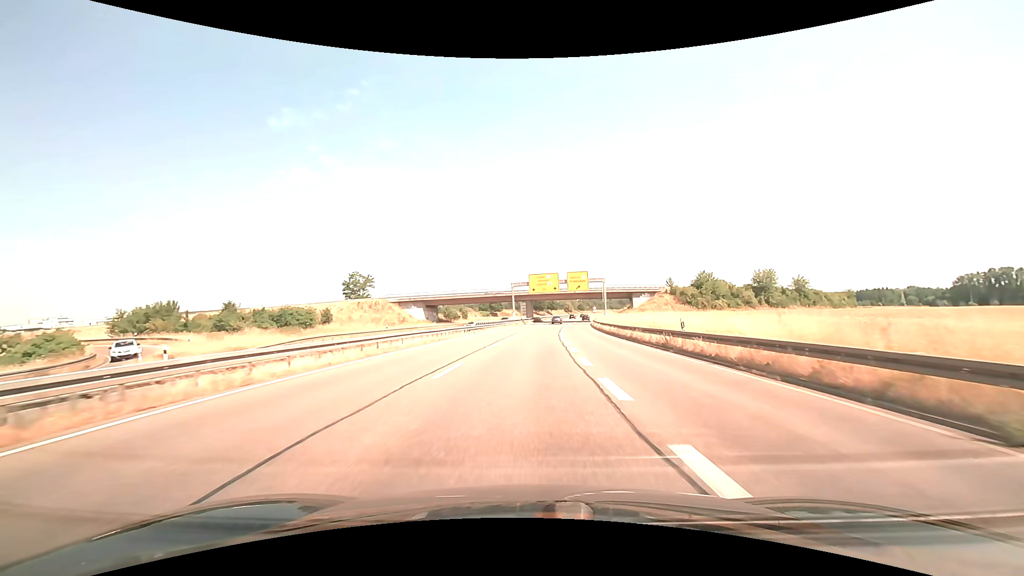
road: trunk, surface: asphalt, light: Day
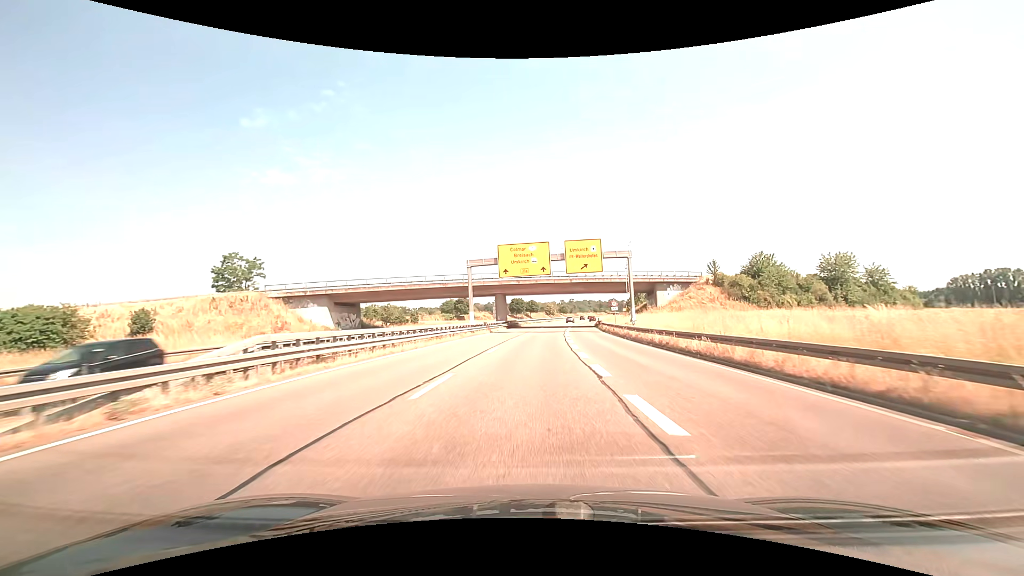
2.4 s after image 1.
(+0.9, +38.5) m; +3°
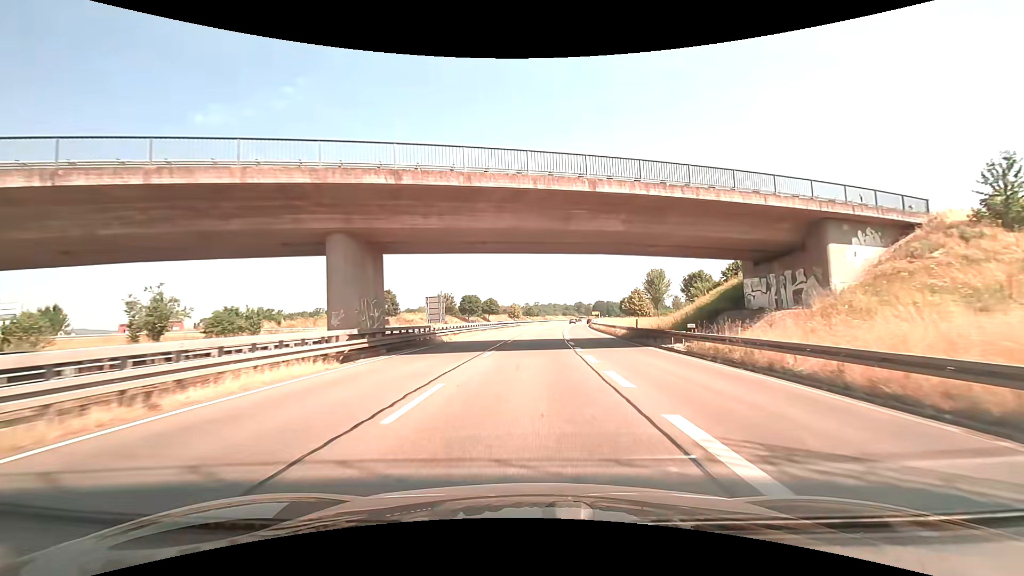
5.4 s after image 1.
(+1.9, +50.3) m; +4°
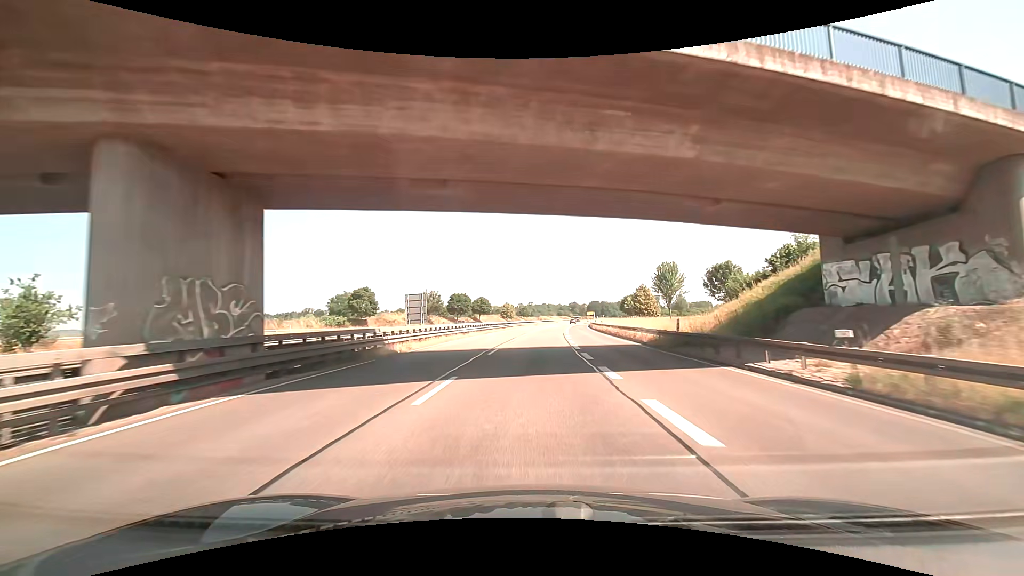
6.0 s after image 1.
(+0.1, +10.5) m; +1°
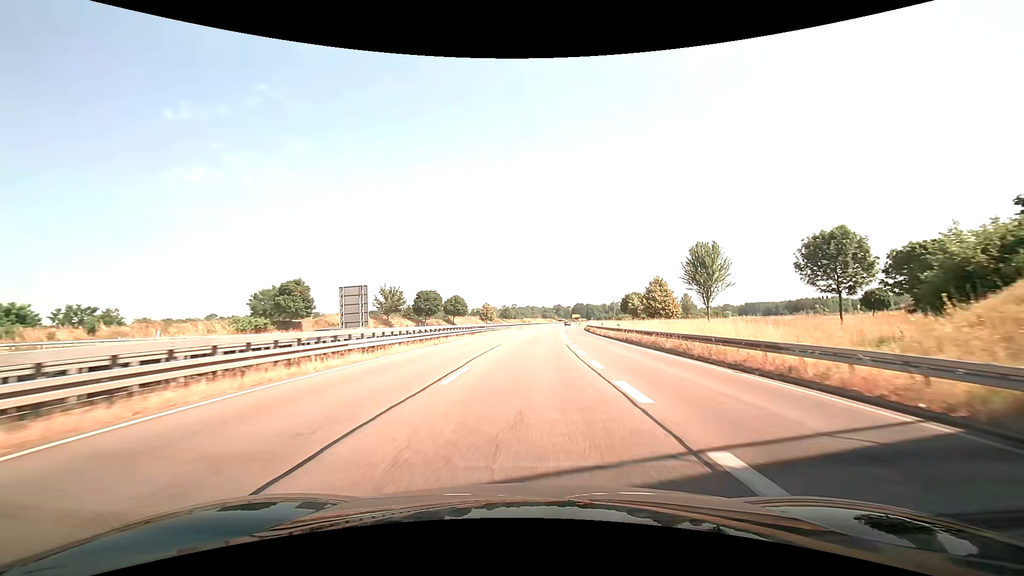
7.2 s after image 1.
(+0.3, +21.5) m; +1°
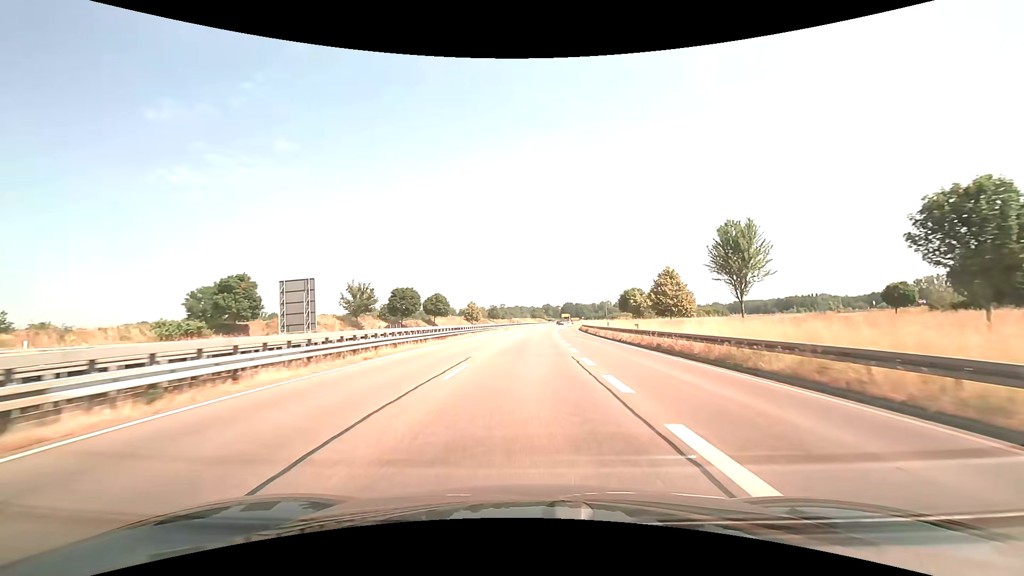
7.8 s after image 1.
(+0.2, +11.0) m; +2°
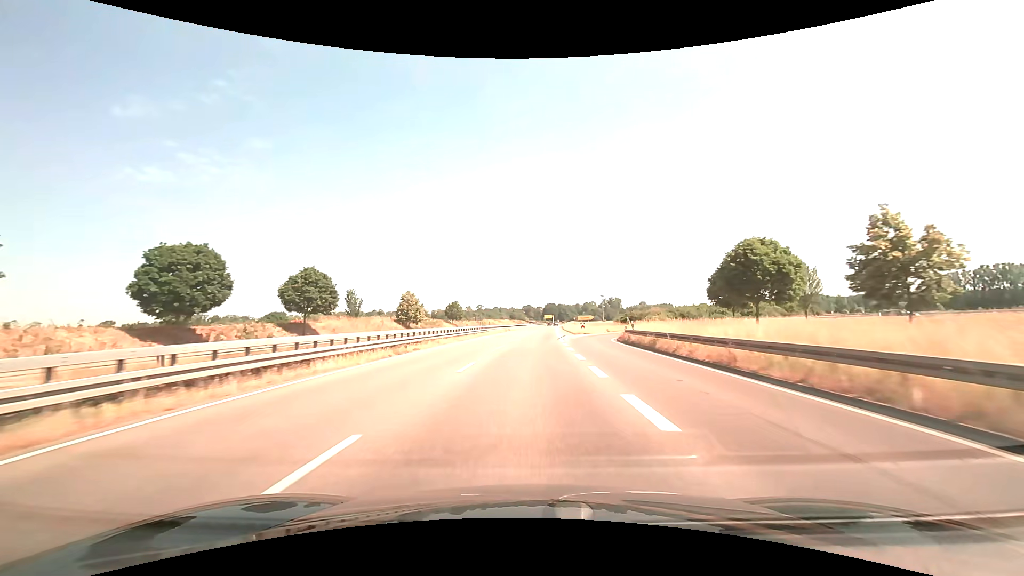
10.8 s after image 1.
(+1.4, +58.3) m; +2°
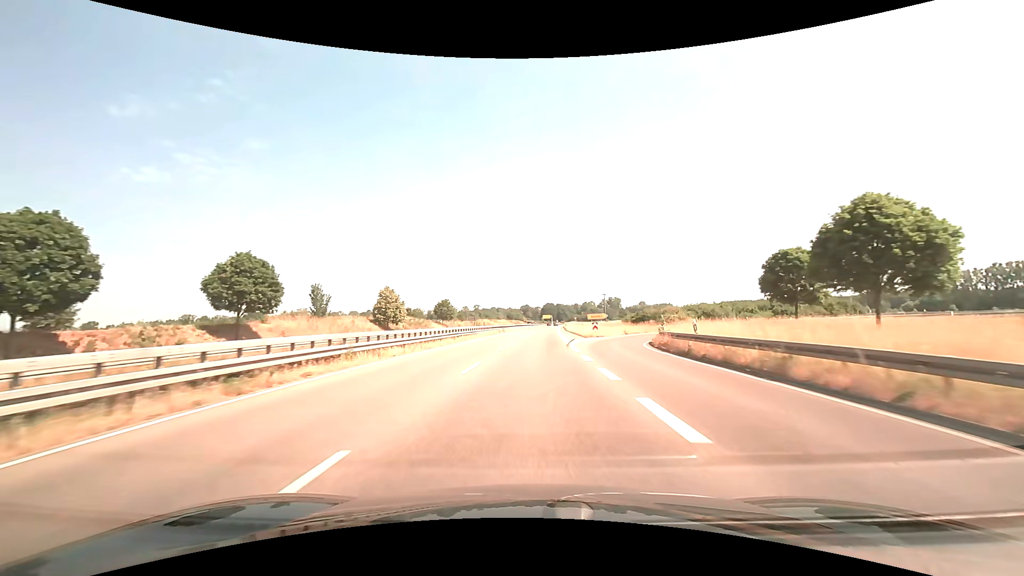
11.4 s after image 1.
(0.0, +12.8) m; 0°
(0, +10) (0, +20) (0, +30) (+1, +40) (+1, +50) (+2, +60) (+2, +70) (+3, +80) (+3, +90) (+4, +100) m
